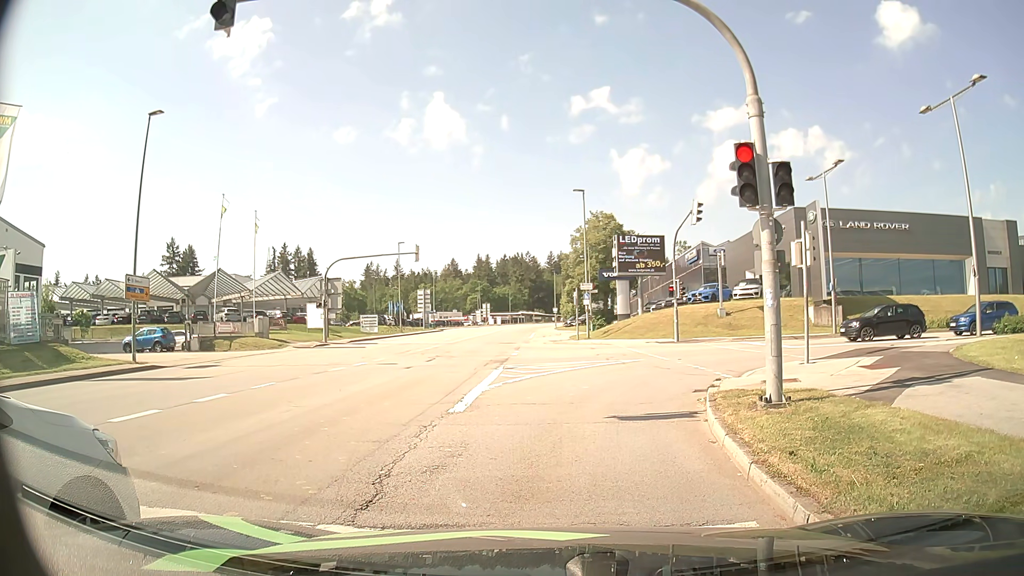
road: tertiary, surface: asphalt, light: Day
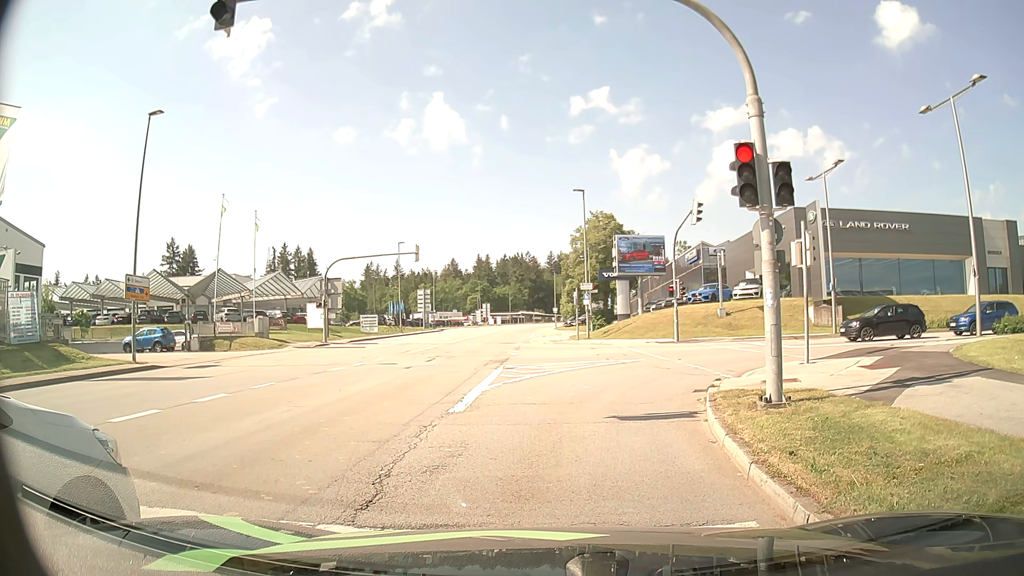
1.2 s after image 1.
(0.0, 0.0) m; 0°
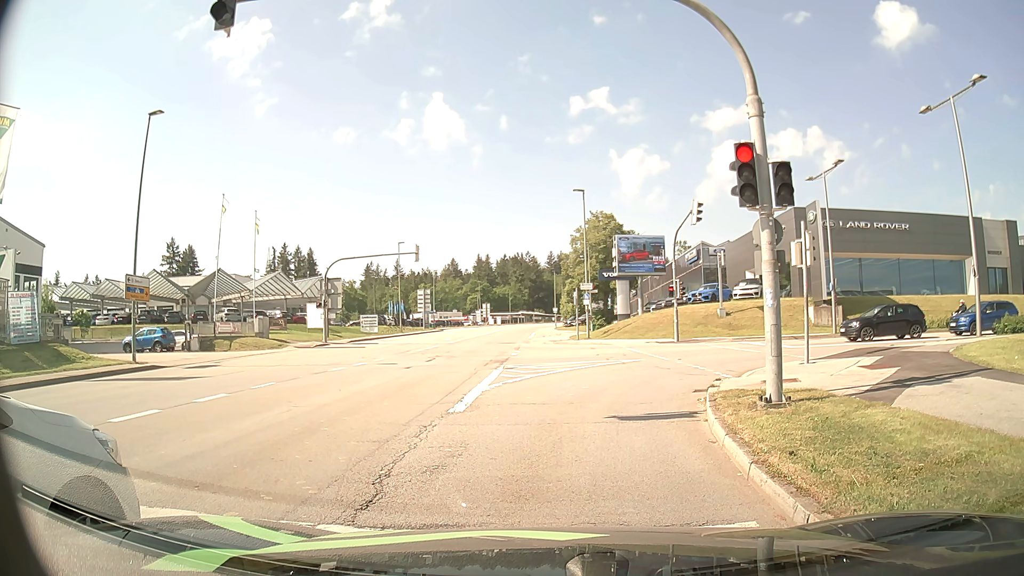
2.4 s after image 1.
(0.0, 0.0) m; 0°
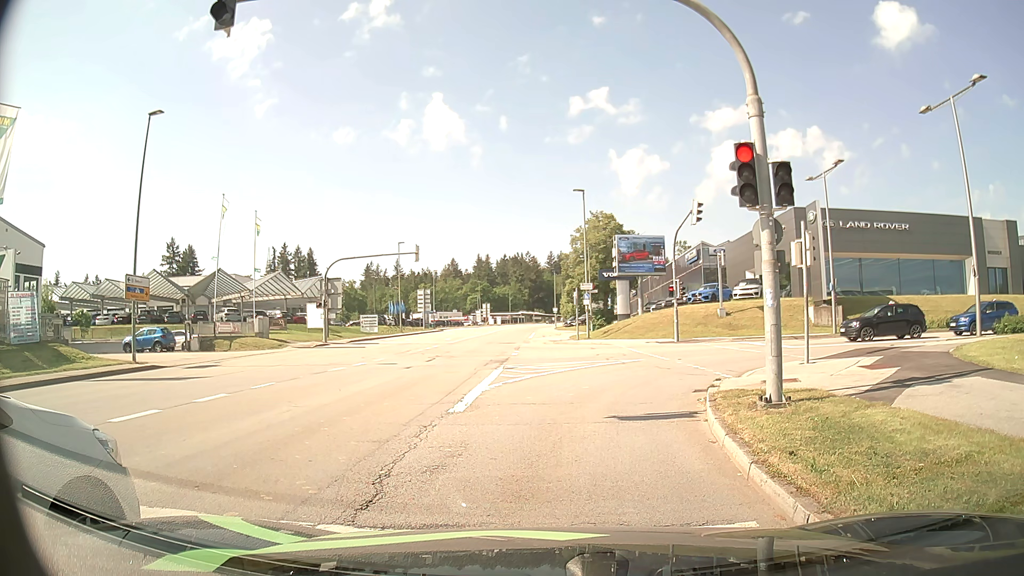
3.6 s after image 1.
(0.0, 0.0) m; 0°
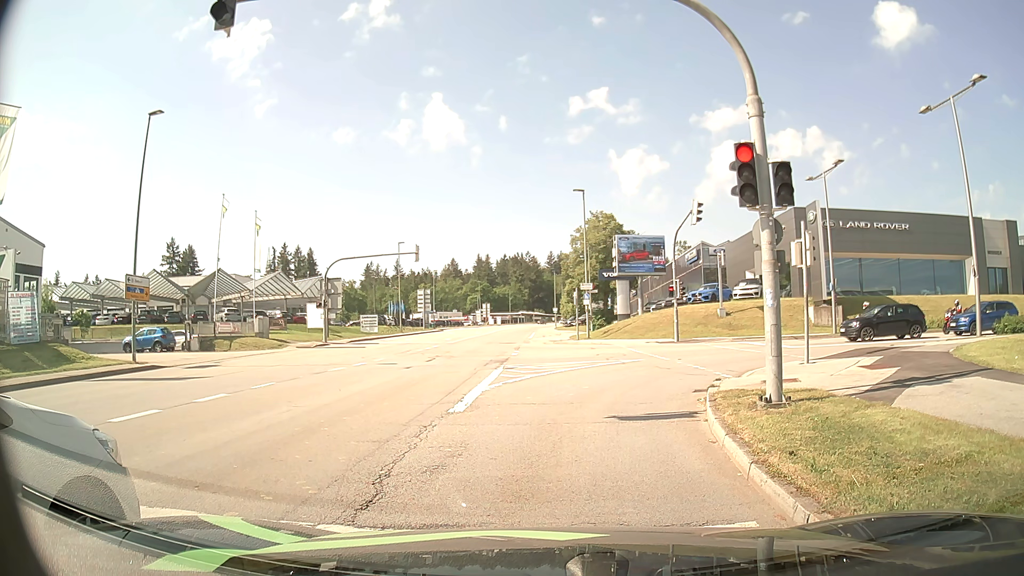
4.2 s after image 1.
(0.0, 0.0) m; 0°
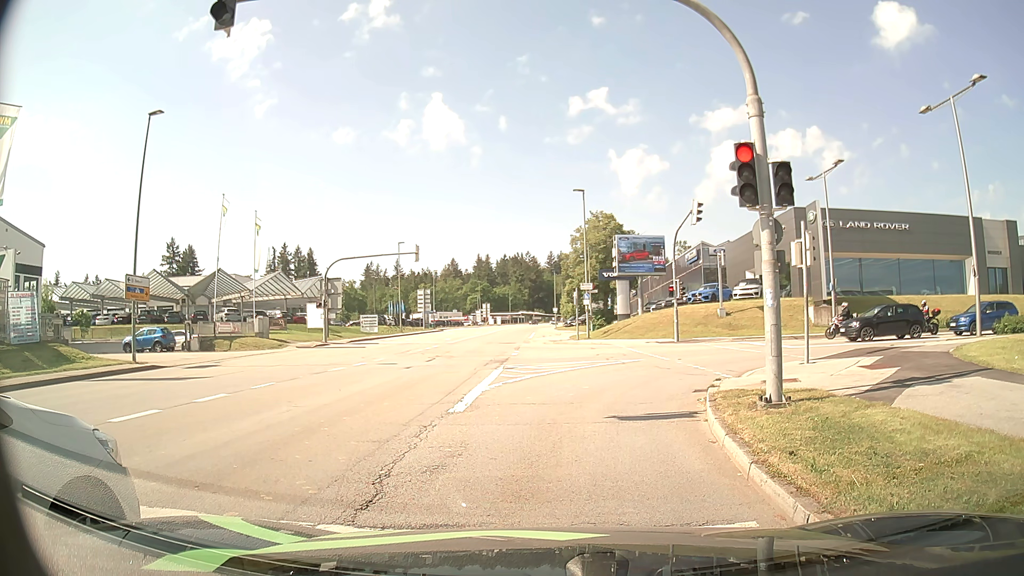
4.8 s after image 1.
(0.0, 0.0) m; 0°
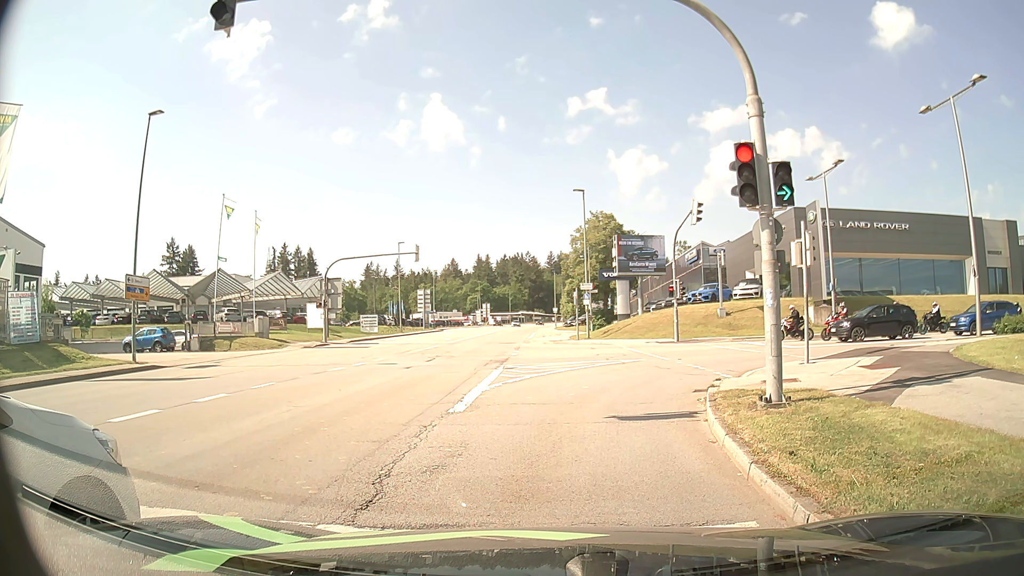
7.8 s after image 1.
(0.0, 0.0) m; 0°
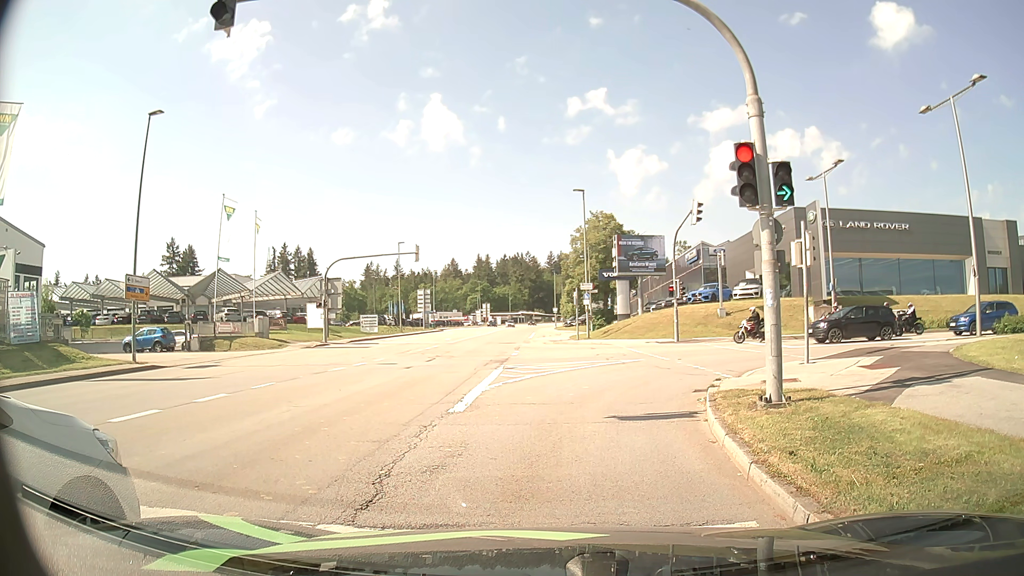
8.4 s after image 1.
(0.0, 0.0) m; 0°
(0, +10) (+3, +19) (+11, +25) (+21, +26) (+31, +26) (+41, +24) (+51, +23) (+60, +21) (+70, +18) (+80, +16) m
